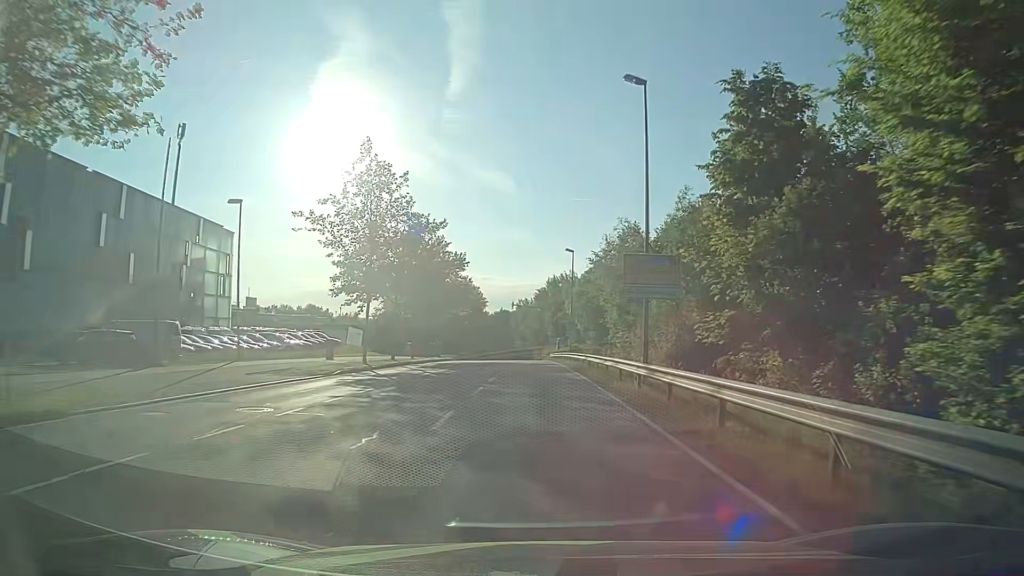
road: secondary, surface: asphalt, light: Day
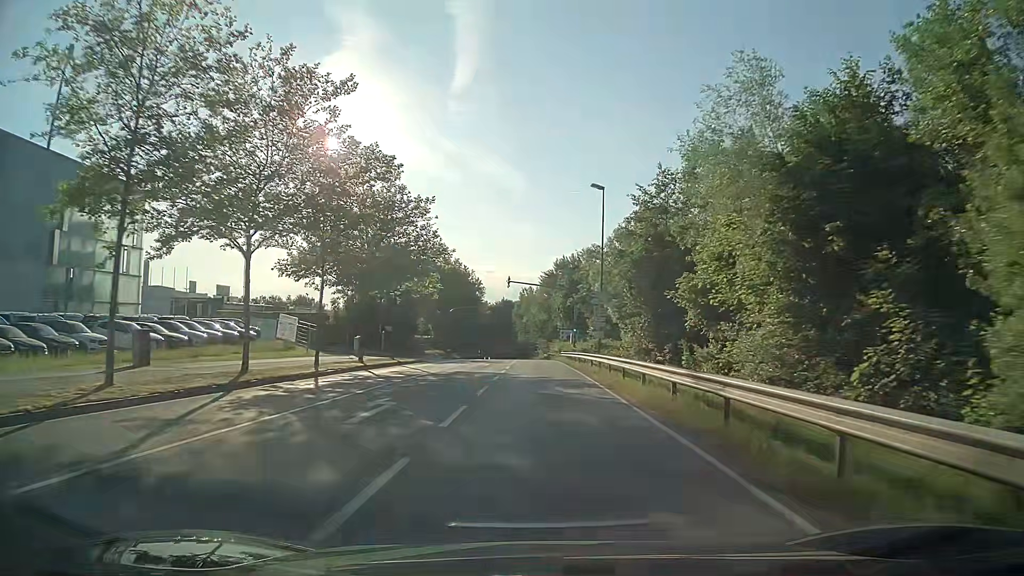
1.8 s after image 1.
(0.0, +24.0) m; 0°
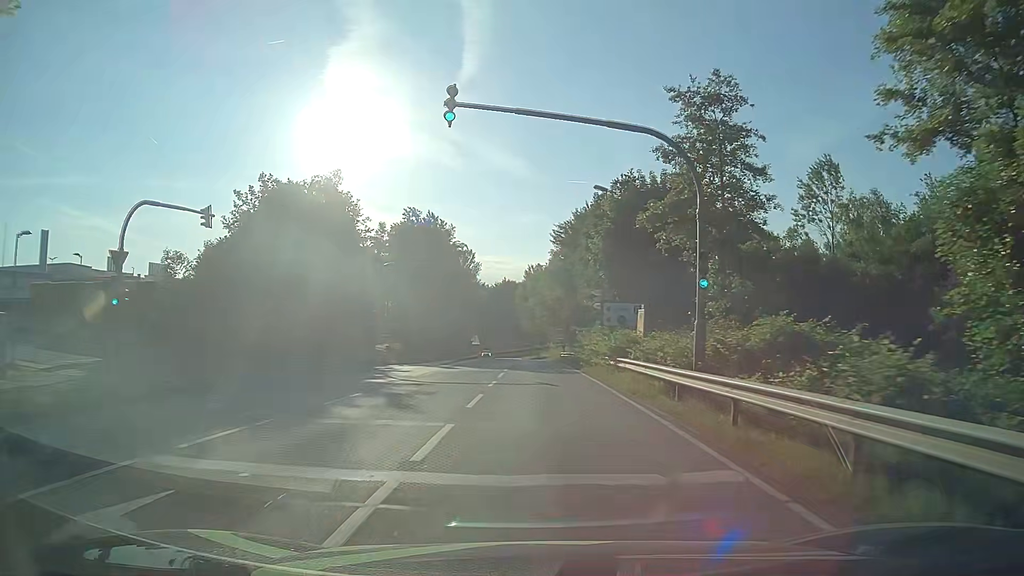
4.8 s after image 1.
(0.0, +40.3) m; -1°
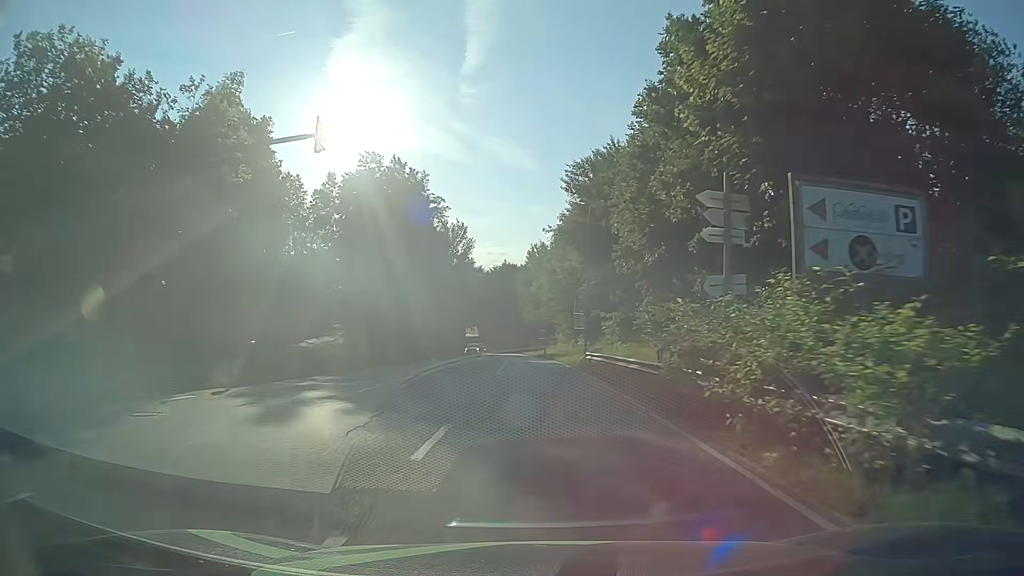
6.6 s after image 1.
(0.0, +24.1) m; -1°
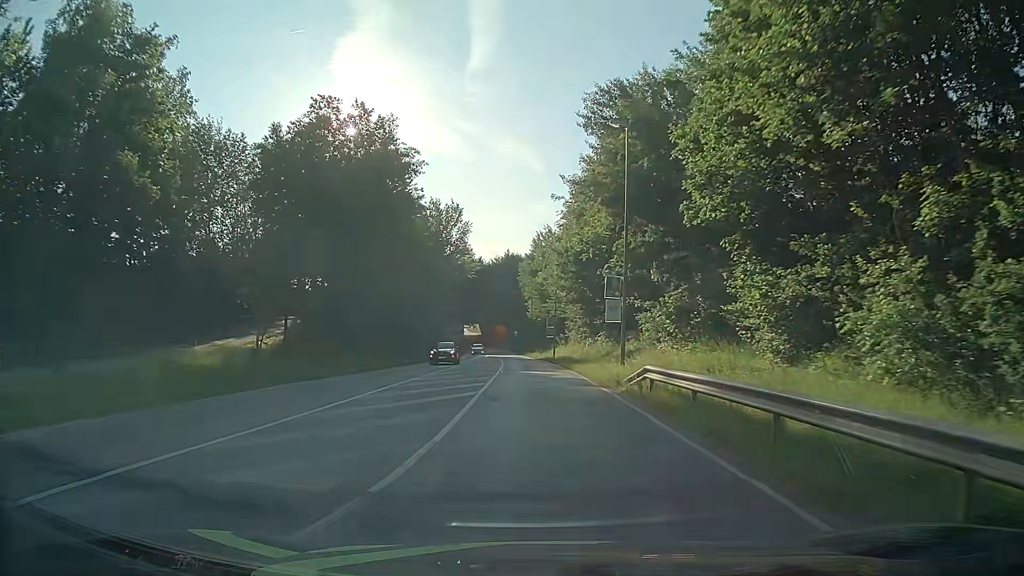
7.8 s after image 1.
(0.0, +16.1) m; 0°
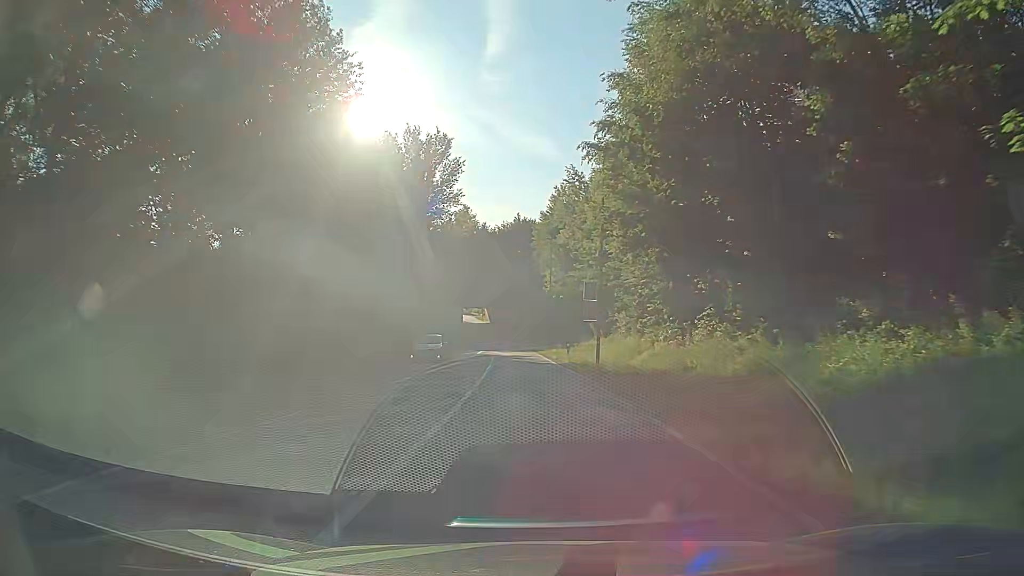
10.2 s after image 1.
(-0.4, +32.1) m; -2°
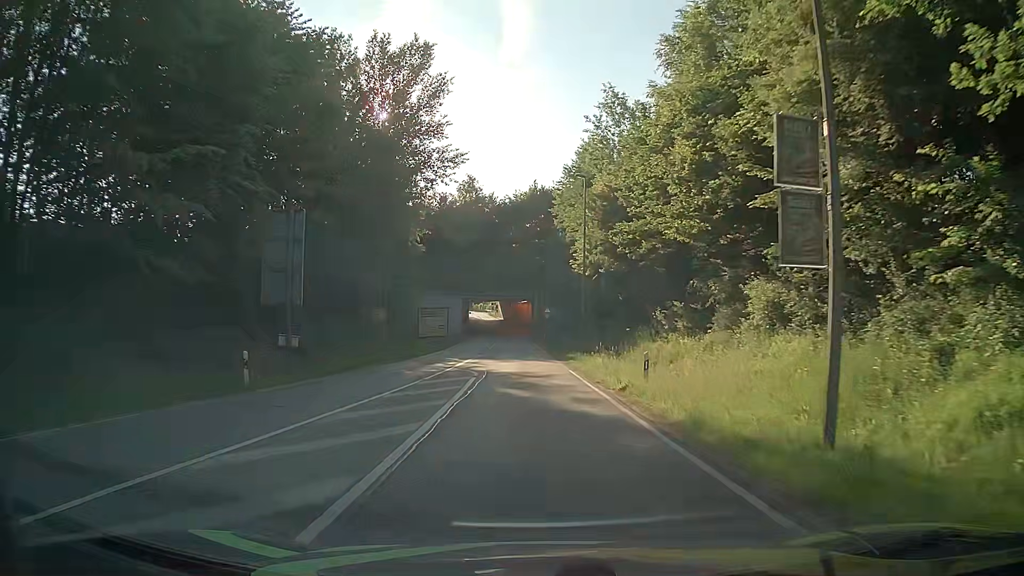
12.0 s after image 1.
(-0.3, +23.9) m; -1°
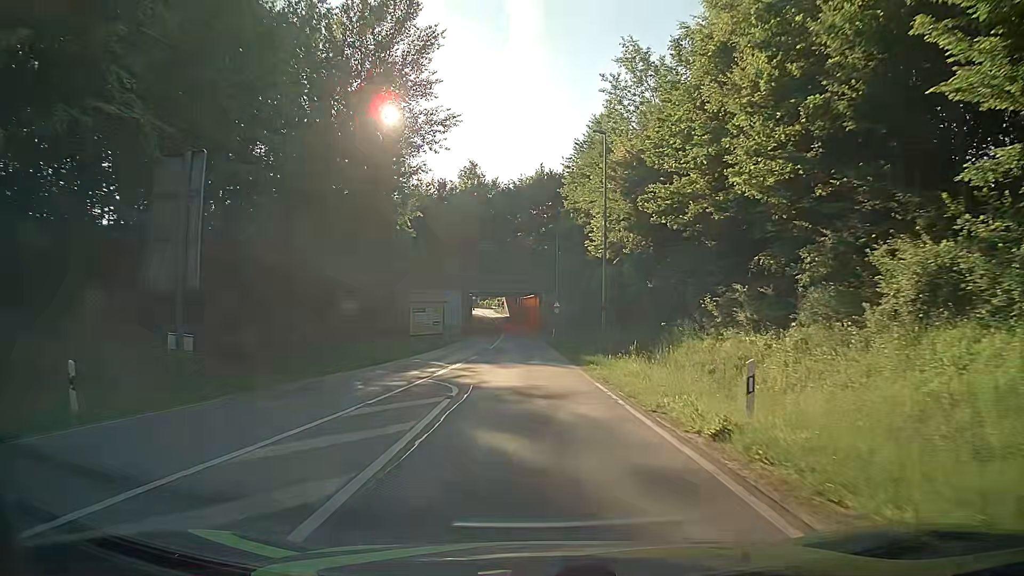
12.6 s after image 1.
(-0.1, +7.9) m; -1°
